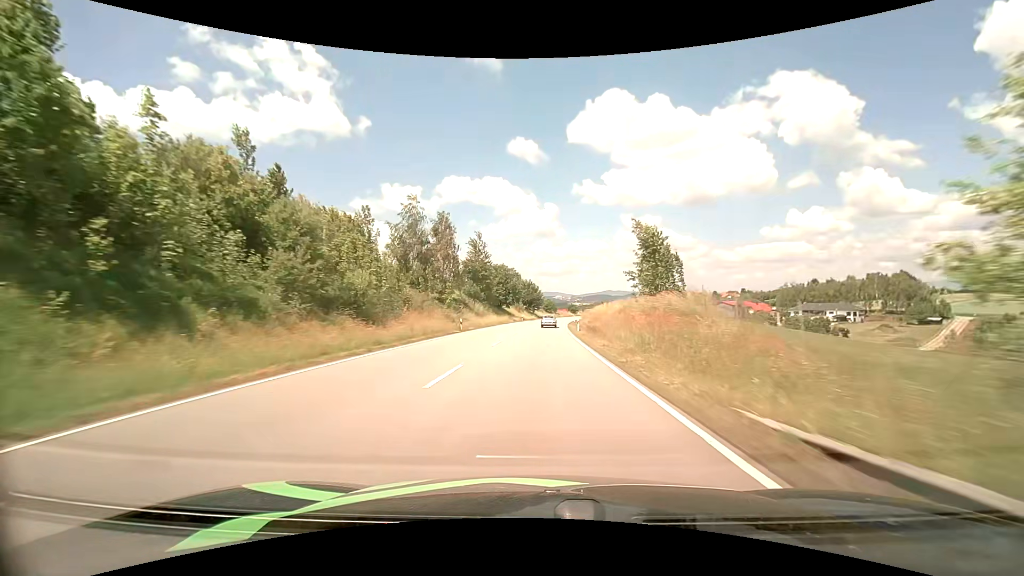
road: primary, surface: asphalt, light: Day
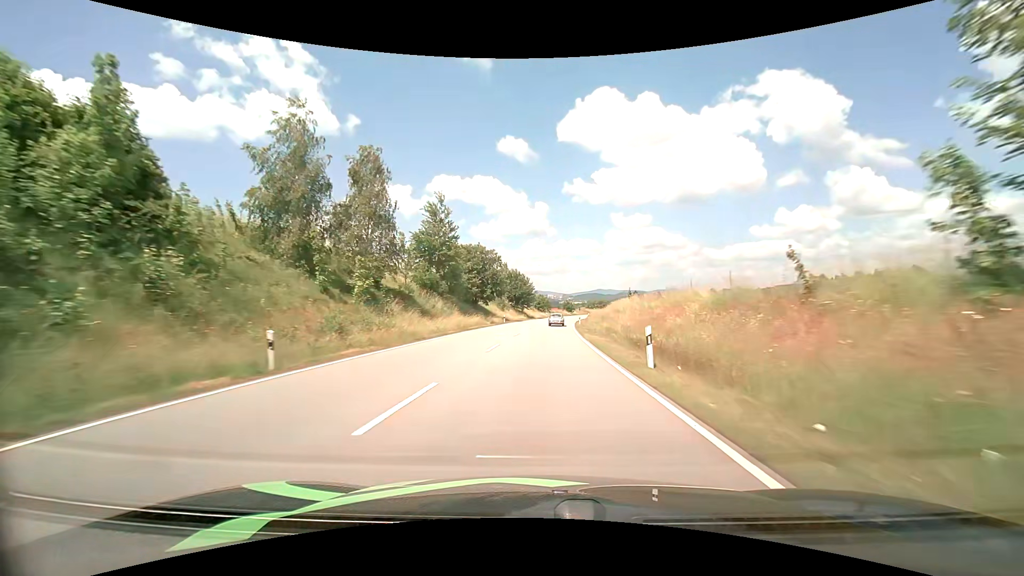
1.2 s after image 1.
(+0.2, +27.6) m; +1°
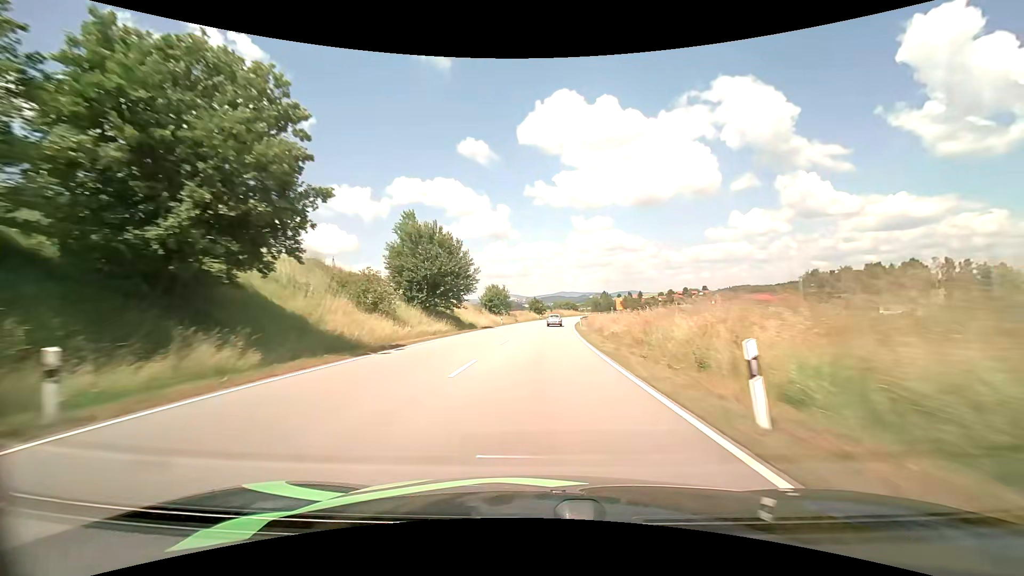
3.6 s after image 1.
(+1.8, +55.0) m; +4°
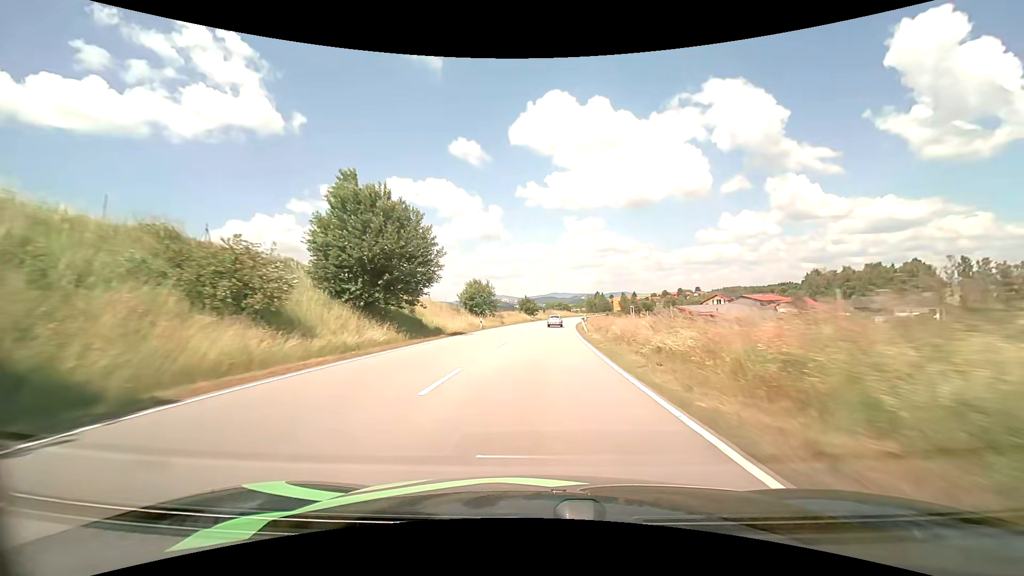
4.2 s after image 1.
(+0.2, +14.0) m; +1°
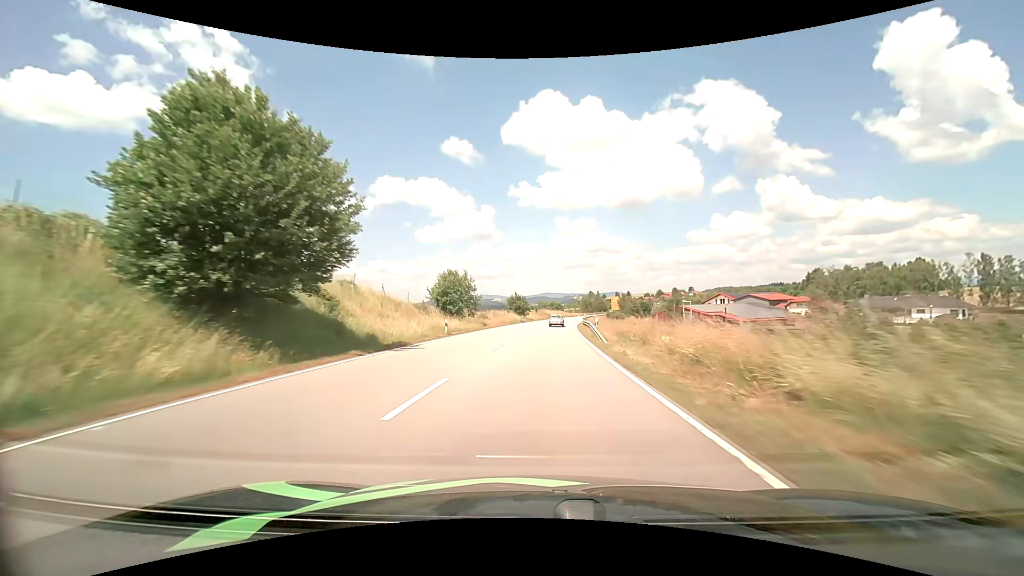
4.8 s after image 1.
(+0.1, +14.1) m; +1°
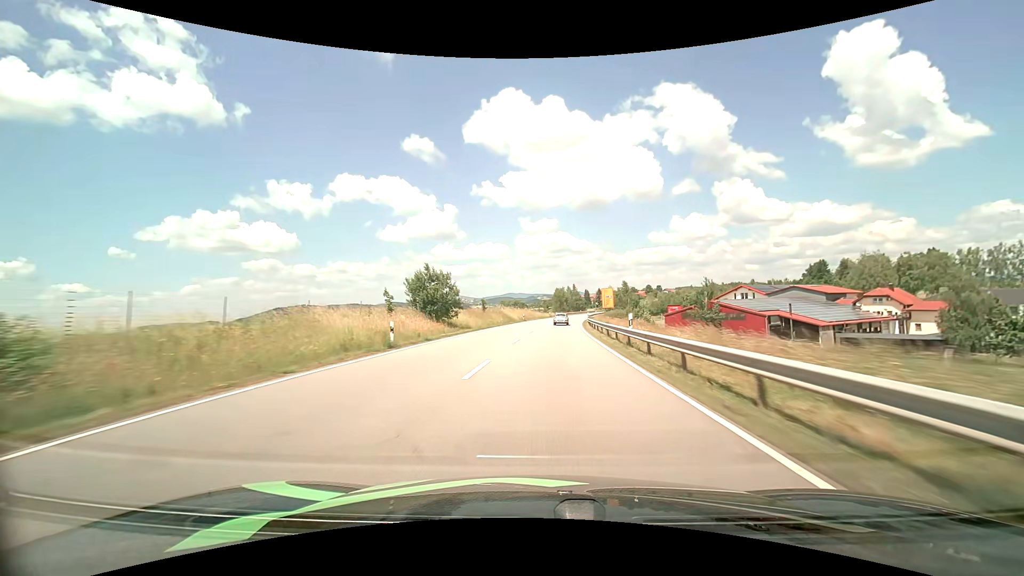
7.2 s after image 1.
(+2.0, +56.2) m; +4°
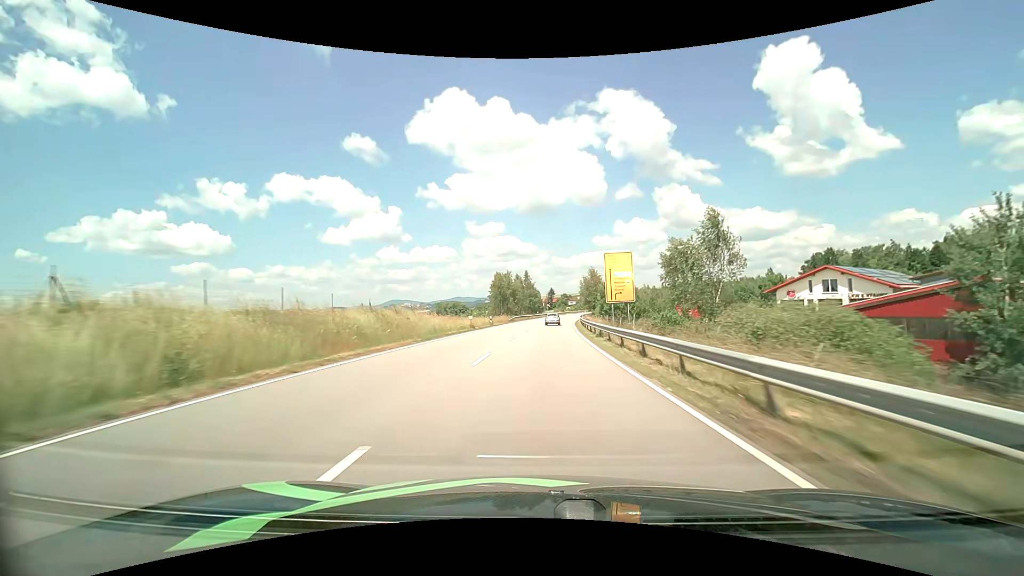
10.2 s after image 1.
(+3.7, +69.0) m; +6°
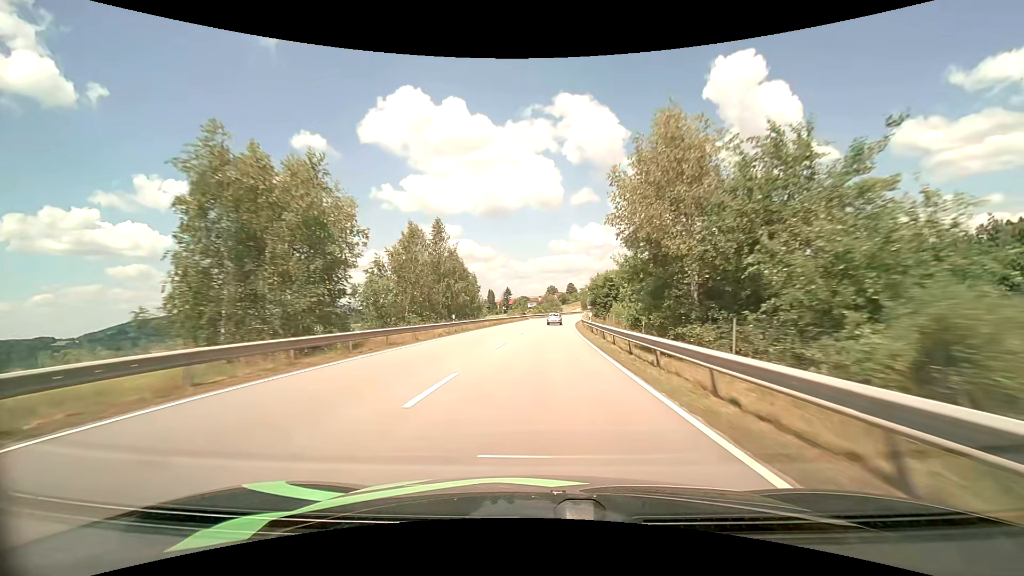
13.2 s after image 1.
(+2.8, +66.8) m; +5°
(0, +10) (0, +20) (0, +30) (+1, +40) (+1, +50) (+2, +60) (+3, +70) (+4, +80) (+5, +90) (+6, +100) m
